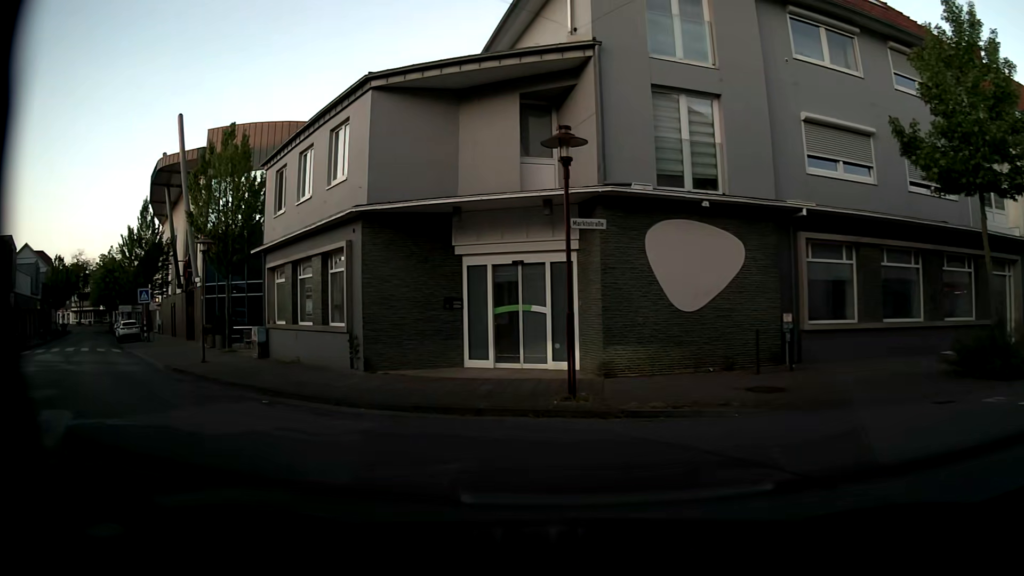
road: residential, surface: paving_stones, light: Day
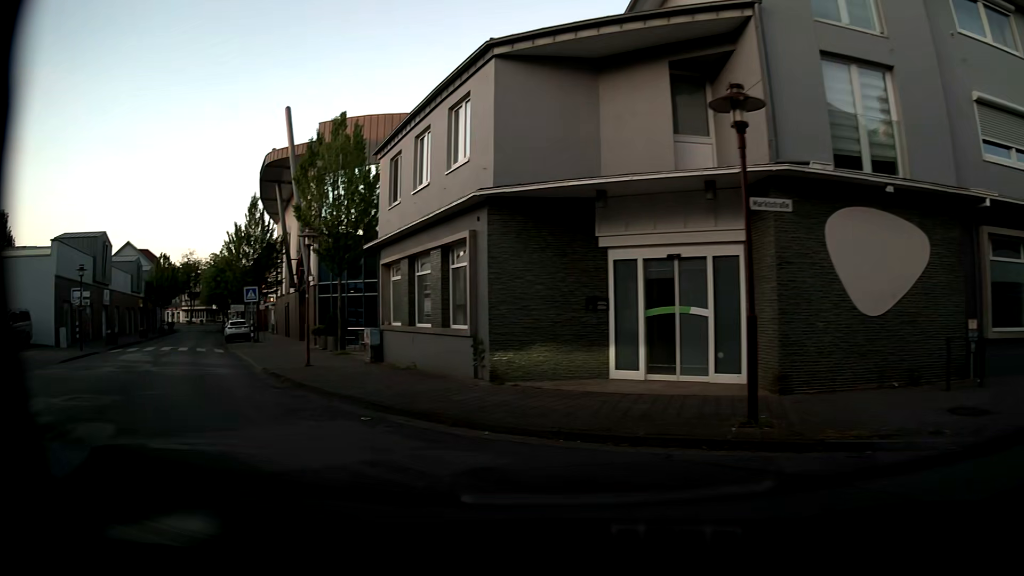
(-0.1, +2.2) m; -9°
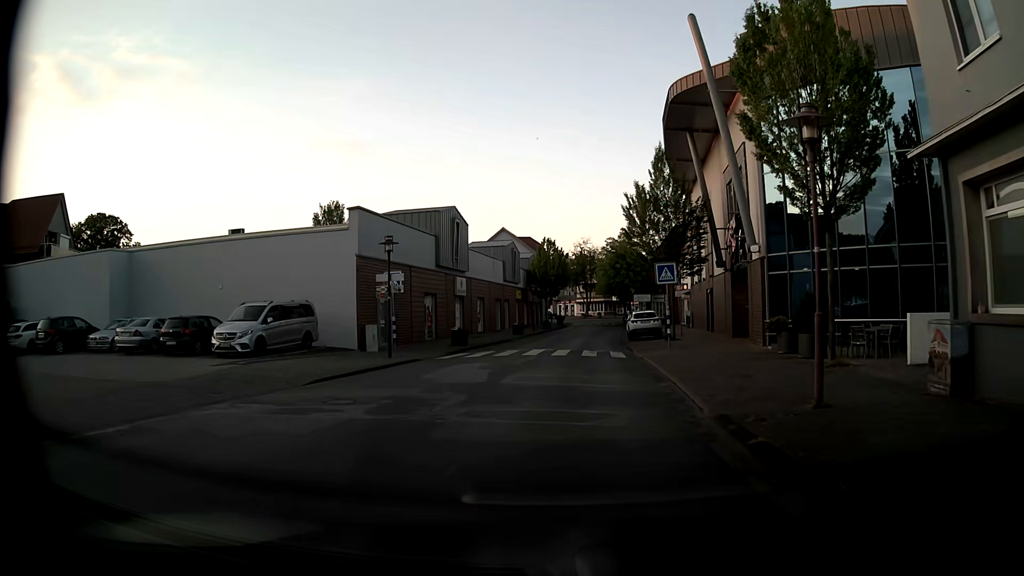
(-4.8, +10.4) m; -36°
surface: asphalt
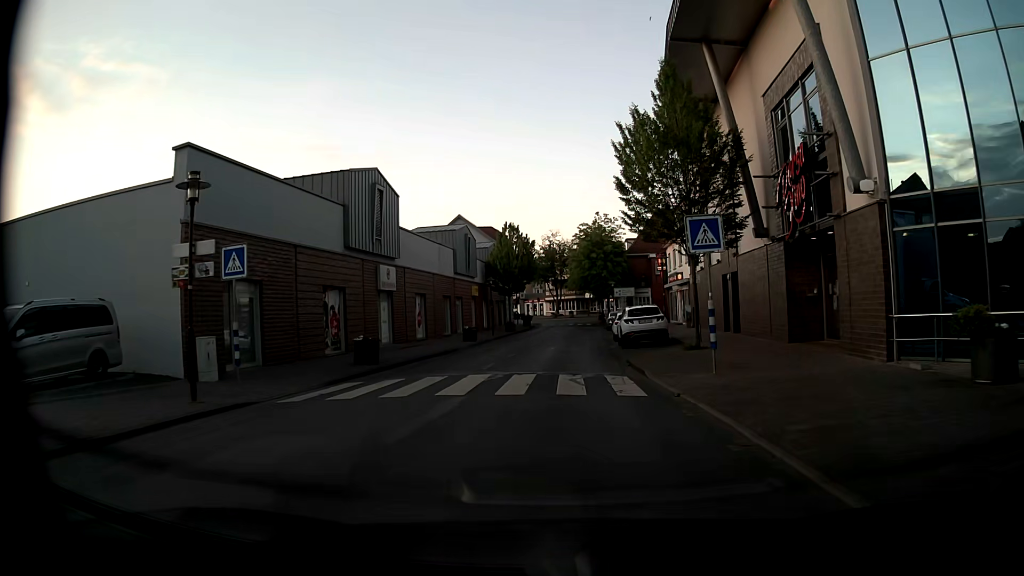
(+0.3, +11.9) m; +3°
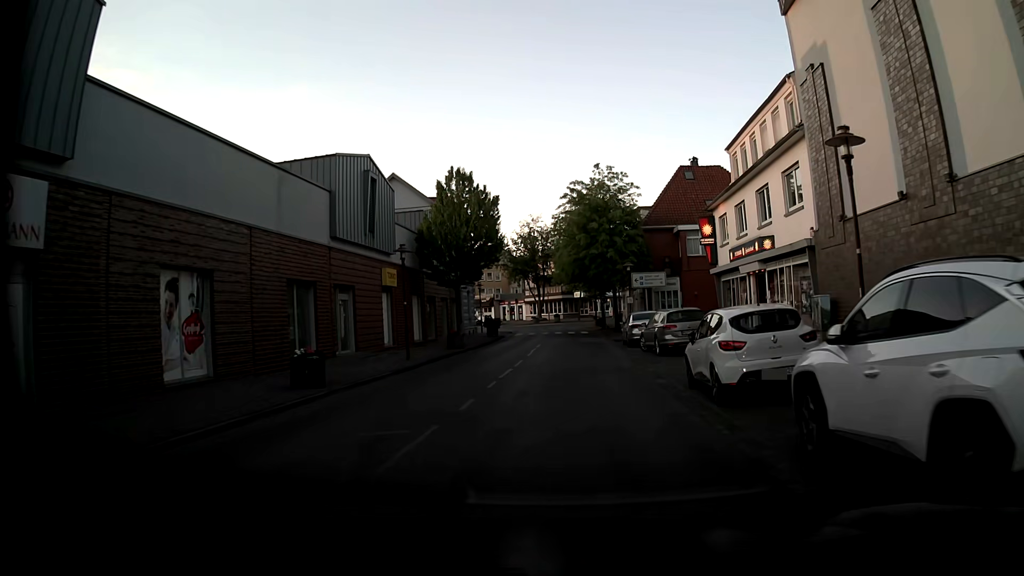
(0.0, +24.1) m; +1°
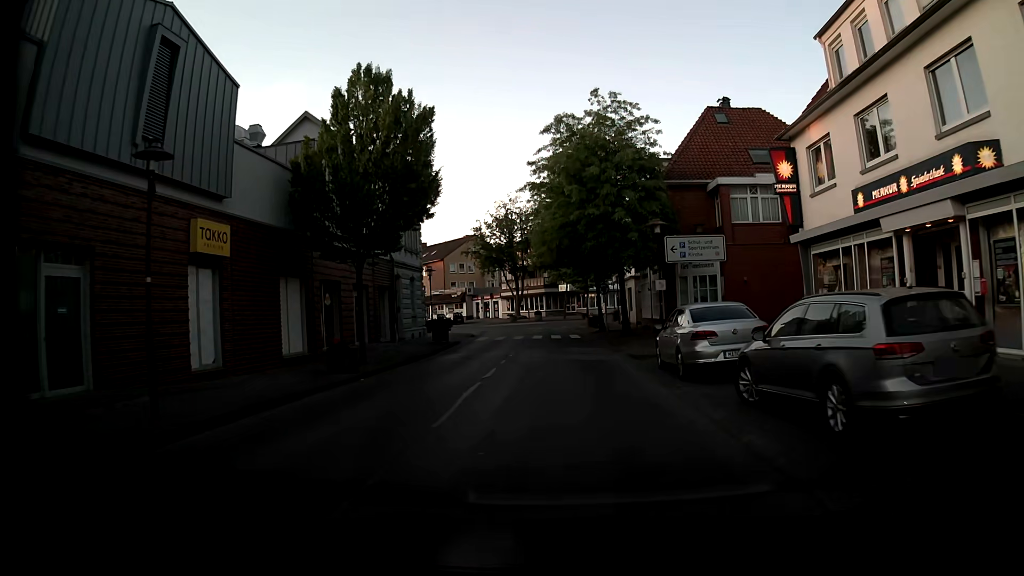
(+0.4, +15.4) m; +2°
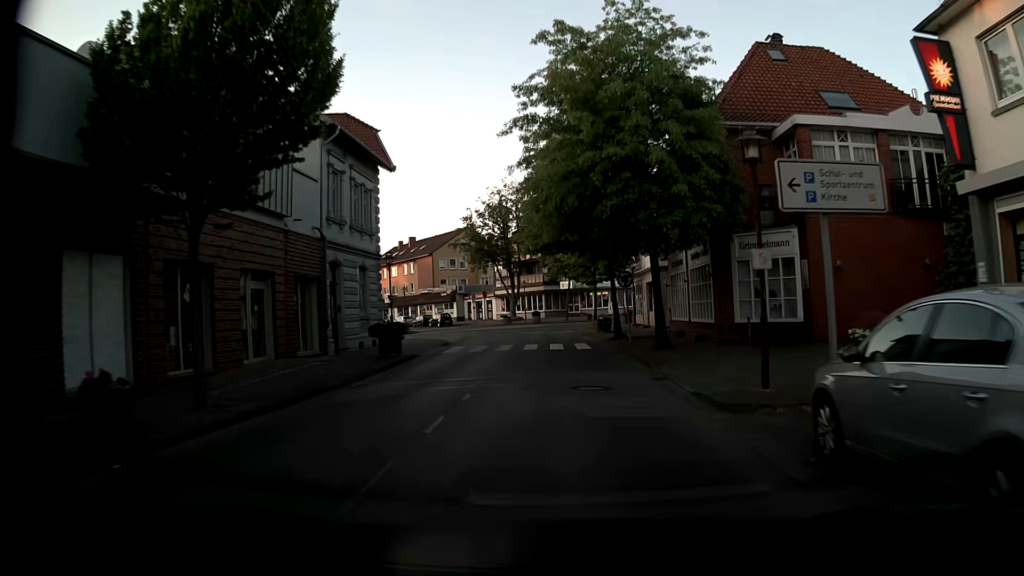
(-0.1, +10.1) m; -1°
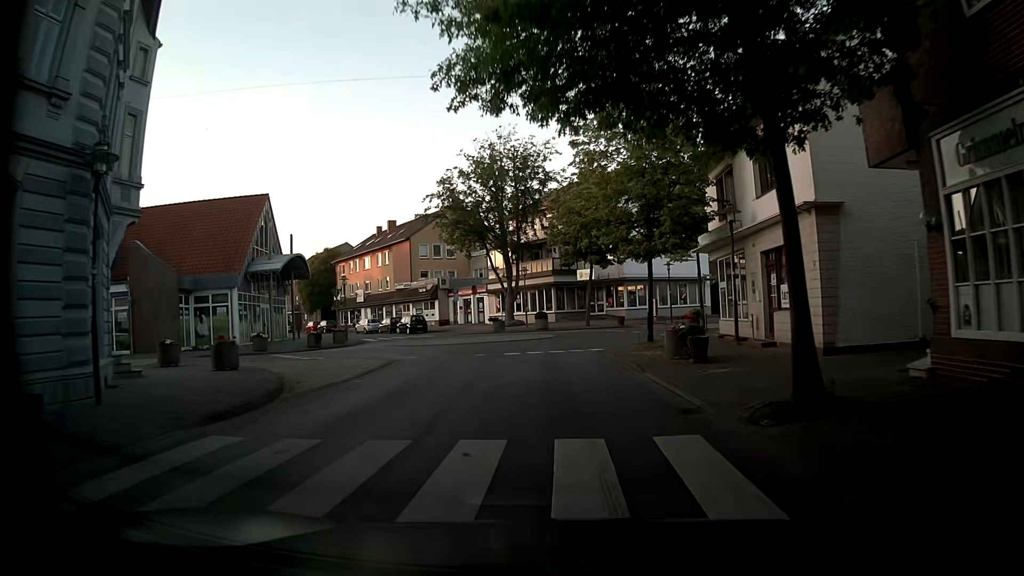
(+0.1, +21.4) m; +1°
